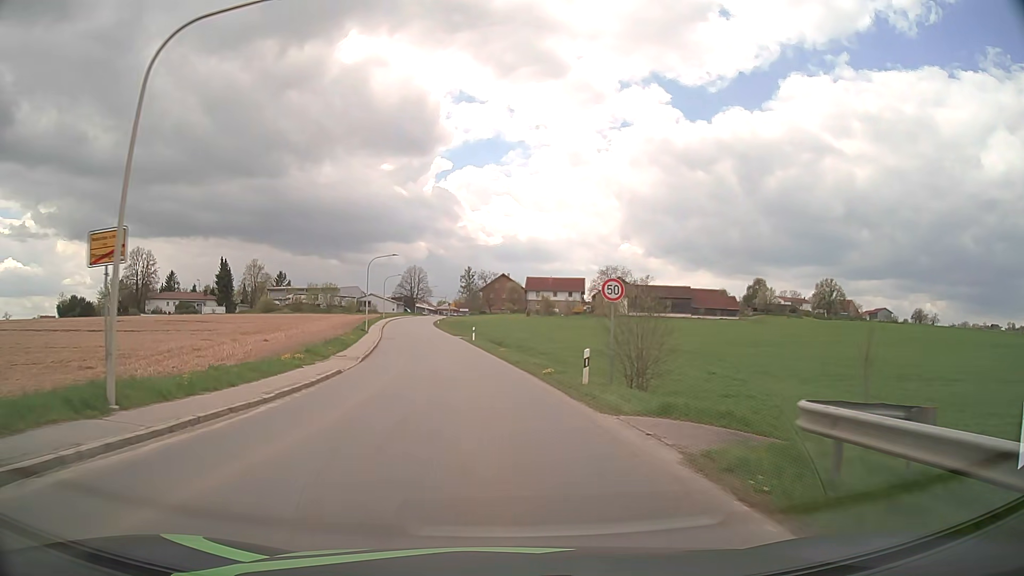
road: tertiary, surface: asphalt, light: Day
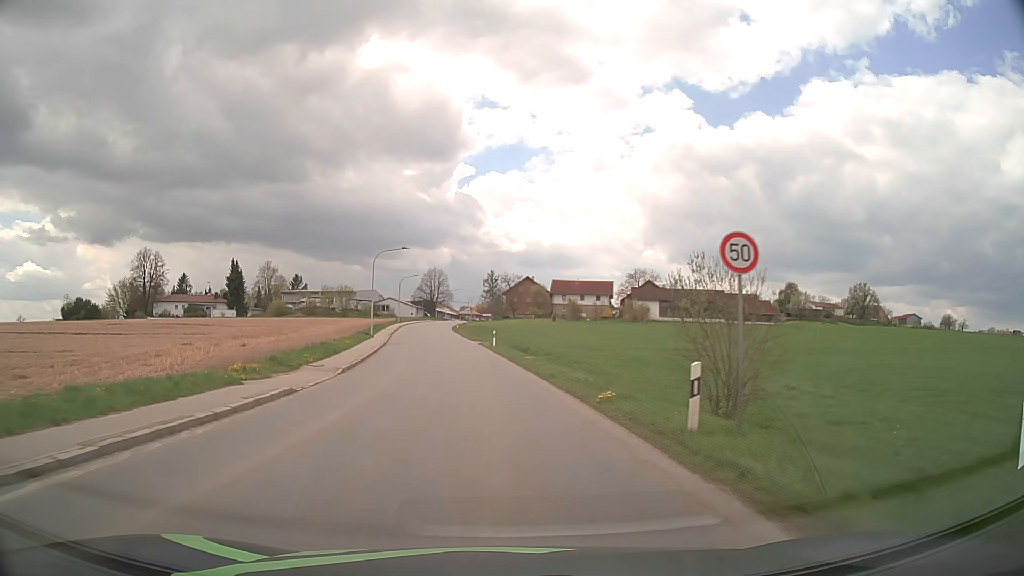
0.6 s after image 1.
(-0.2, +8.1) m; -2°
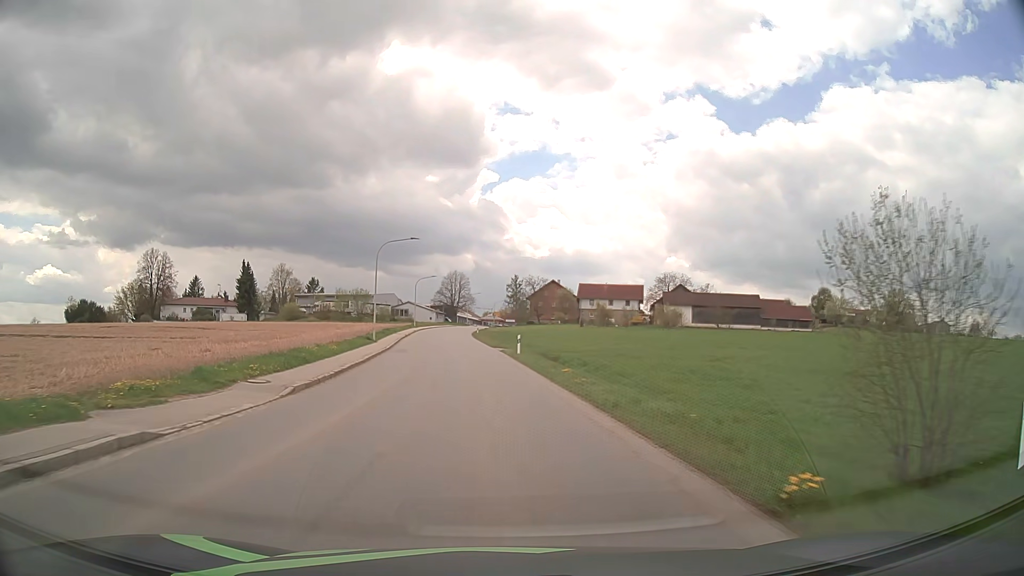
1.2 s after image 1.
(-0.2, +8.2) m; -2°
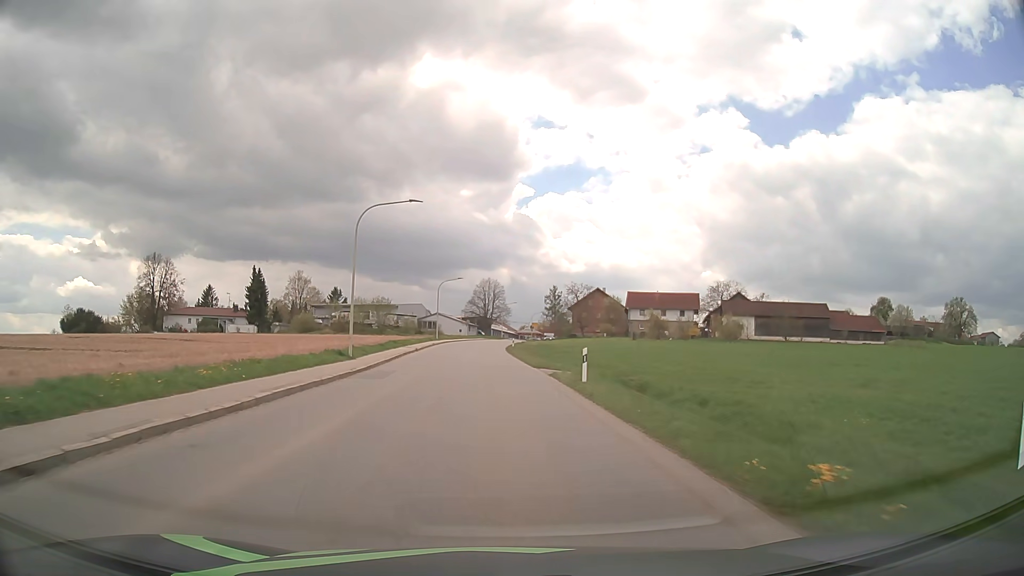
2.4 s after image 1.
(-0.4, +16.6) m; -3°
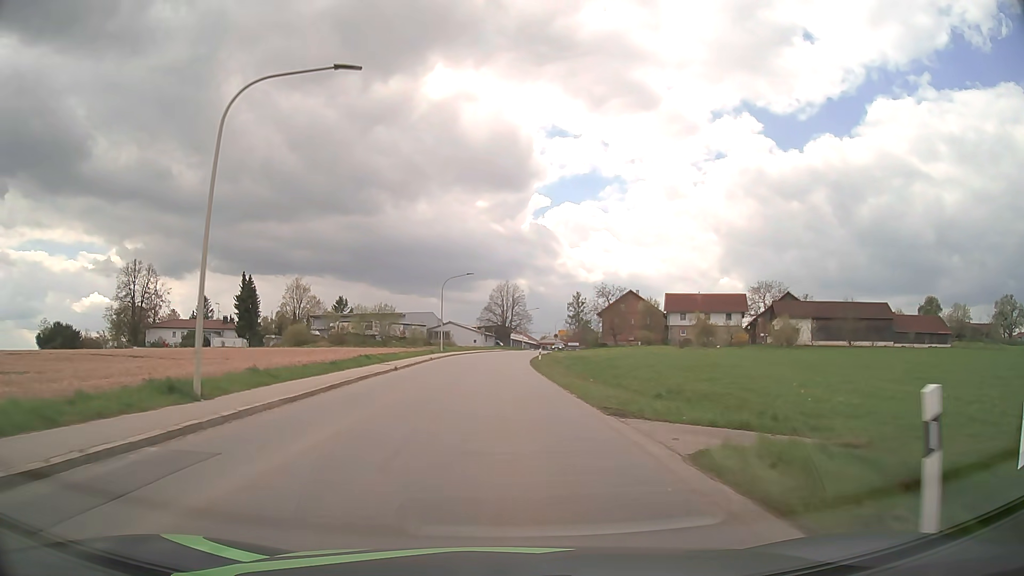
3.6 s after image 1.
(-0.3, +16.8) m; -2°
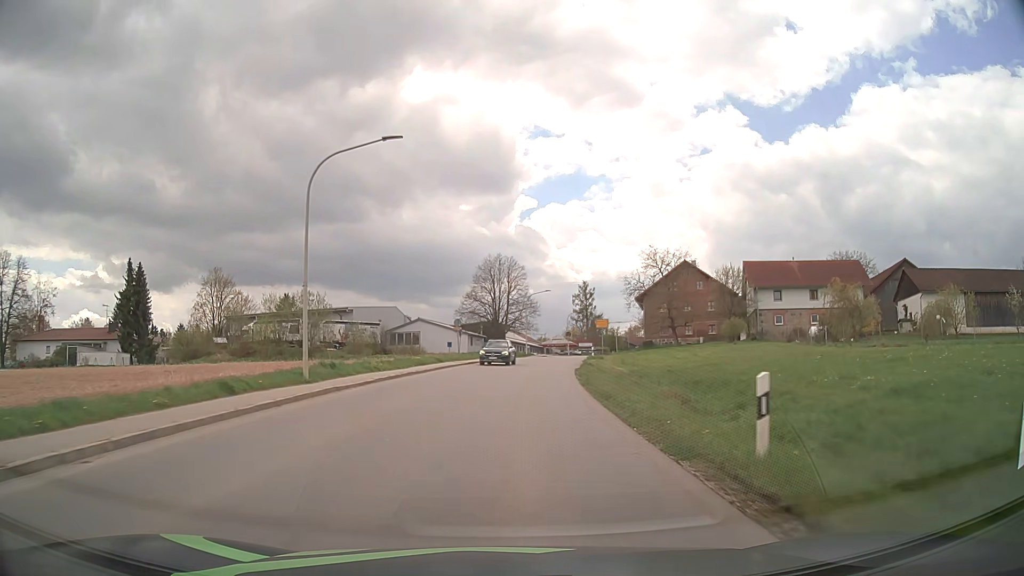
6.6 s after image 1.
(-0.2, +42.5) m; +1°
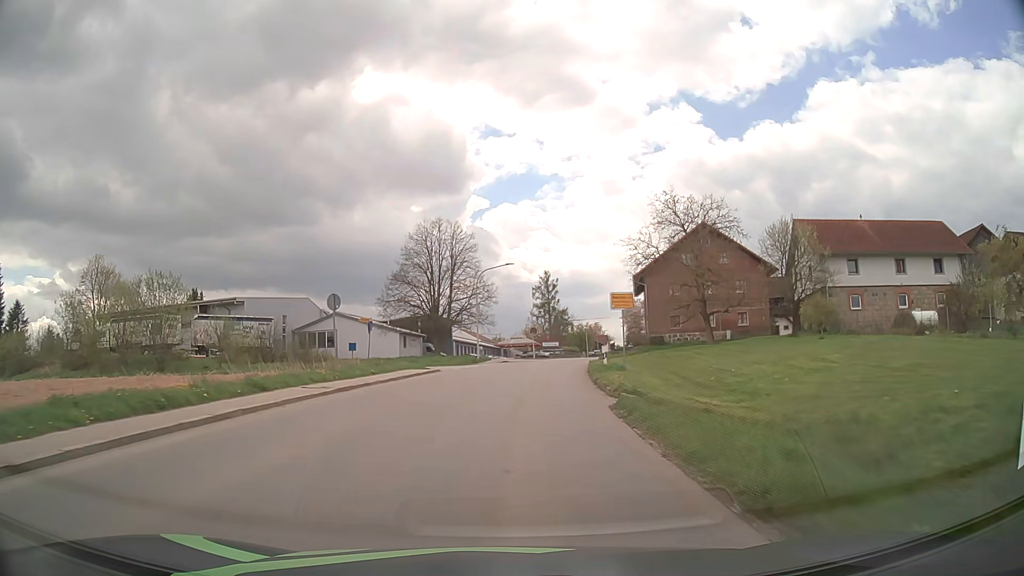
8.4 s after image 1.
(+0.8, +25.3) m; +4°
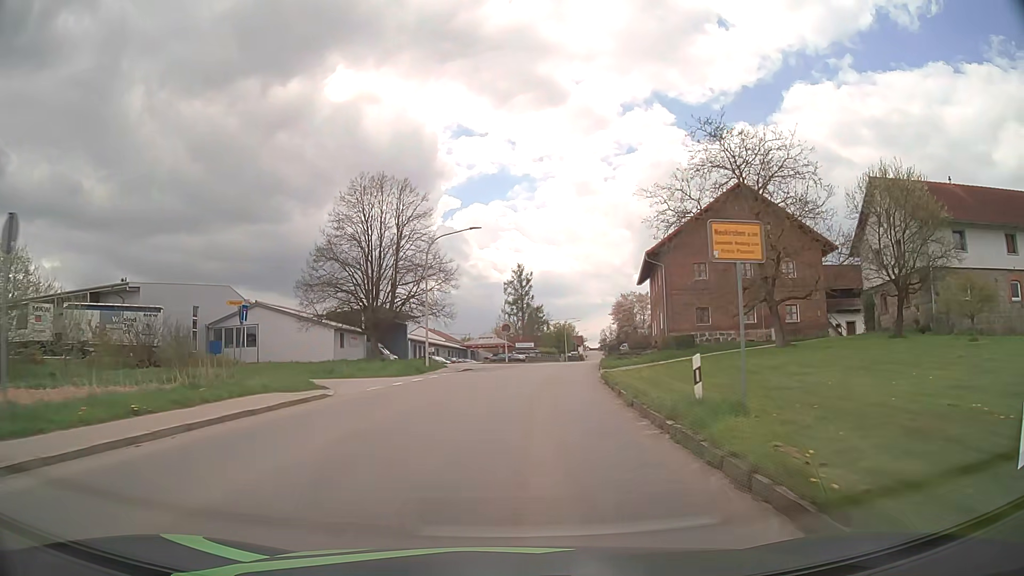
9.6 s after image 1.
(+0.4, +16.2) m; +2°
(0, +10) (+1, +20) (+2, +30) (+3, +40) (+4, +50) (+6, +60) (+8, +69) (+9, +79) (+11, +89) (+13, +99) m
